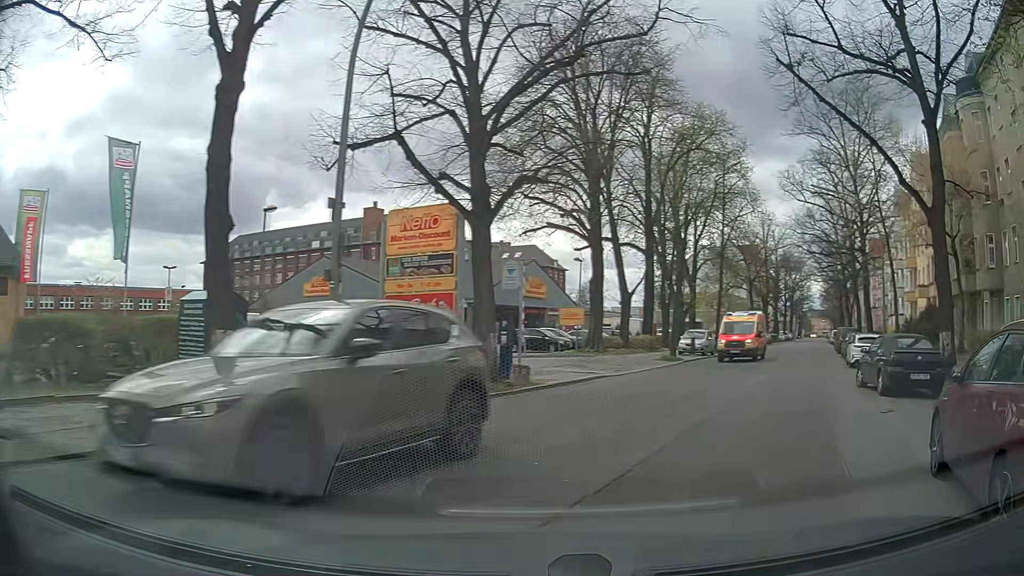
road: tertiary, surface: asphalt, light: Day
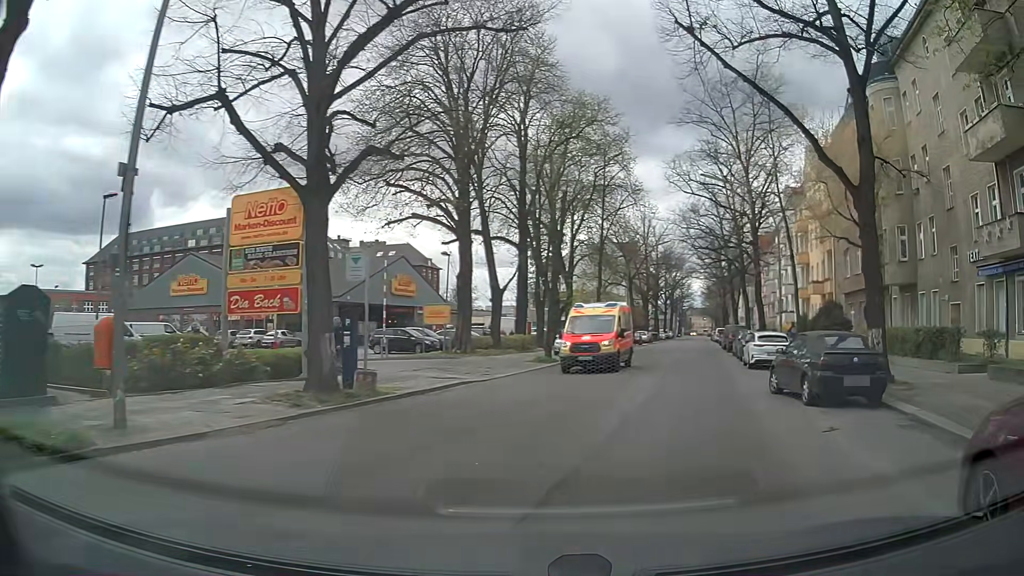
(+0.2, +3.0) m; +9°
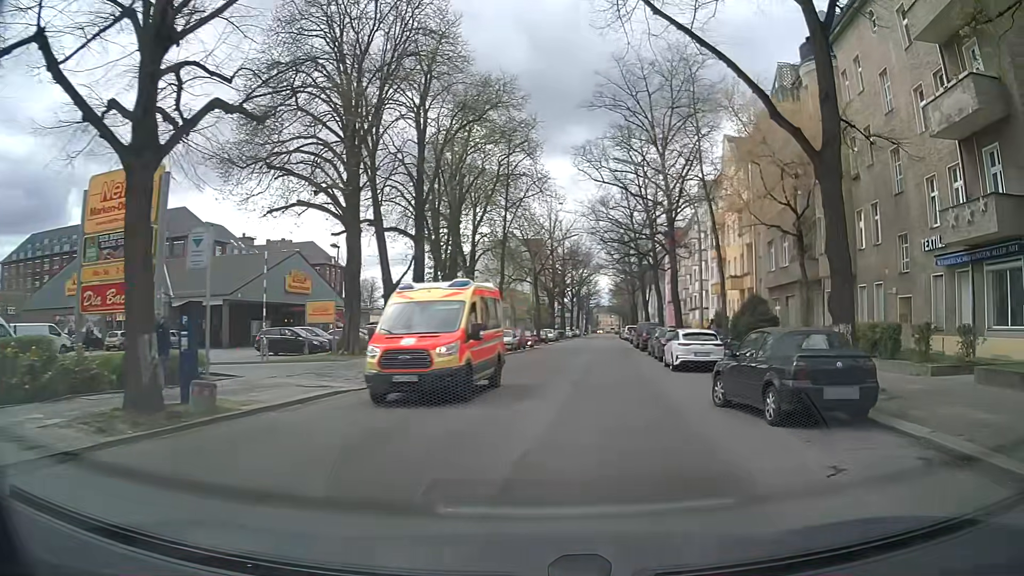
(+0.2, +3.4) m; +7°
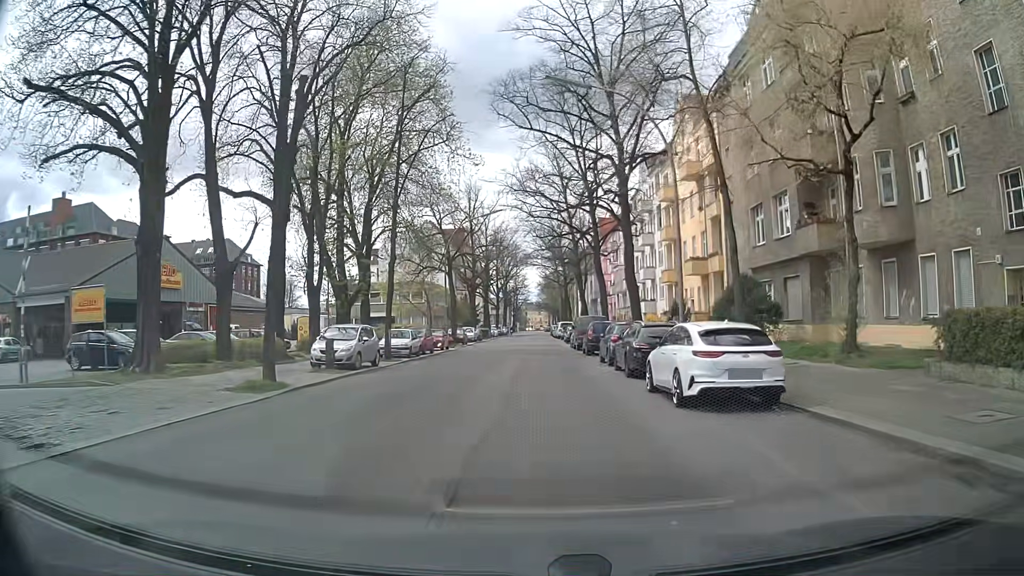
(+0.7, +11.9) m; +5°
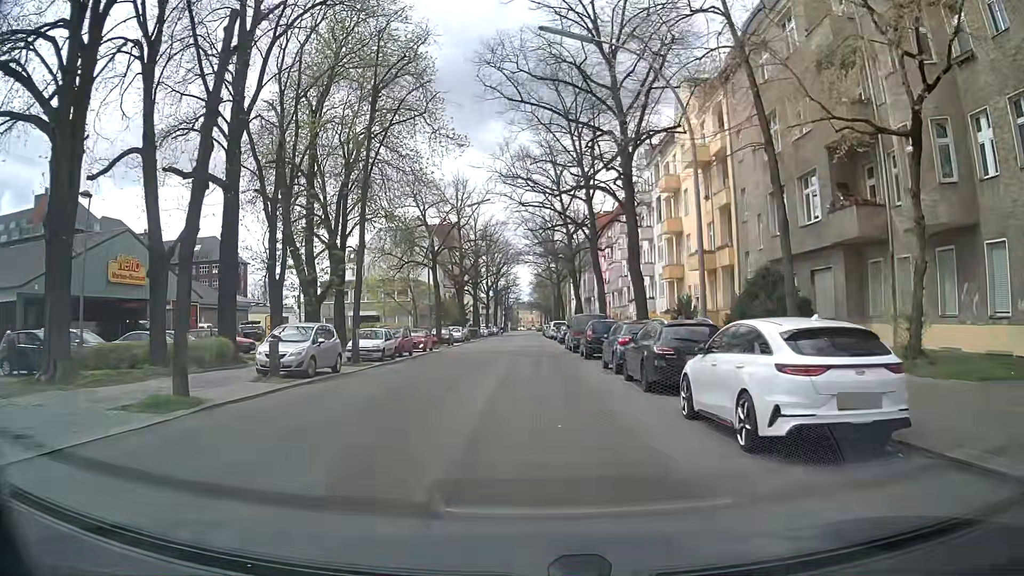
(0.0, +4.2) m; 0°
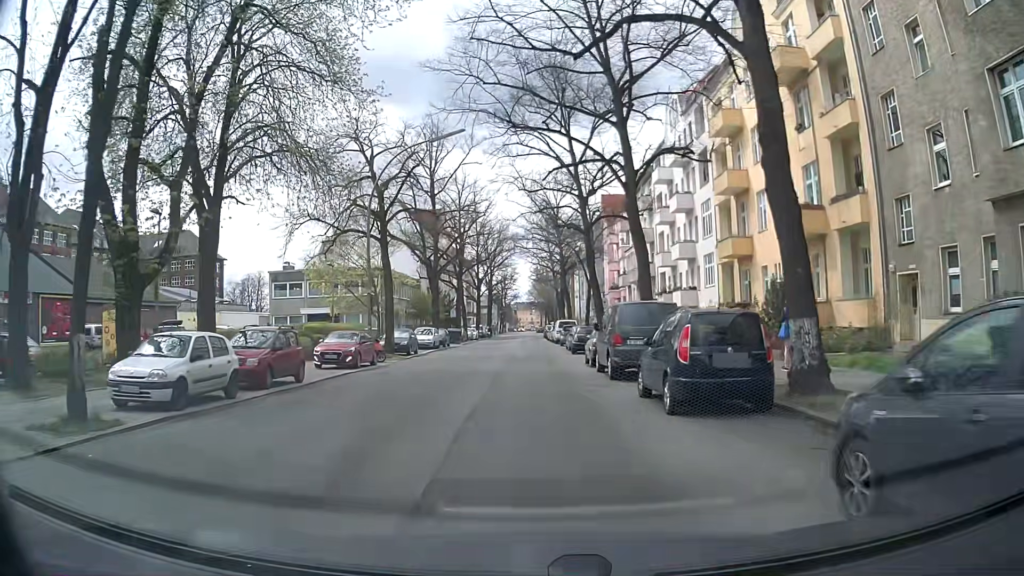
(+0.1, +17.3) m; 0°
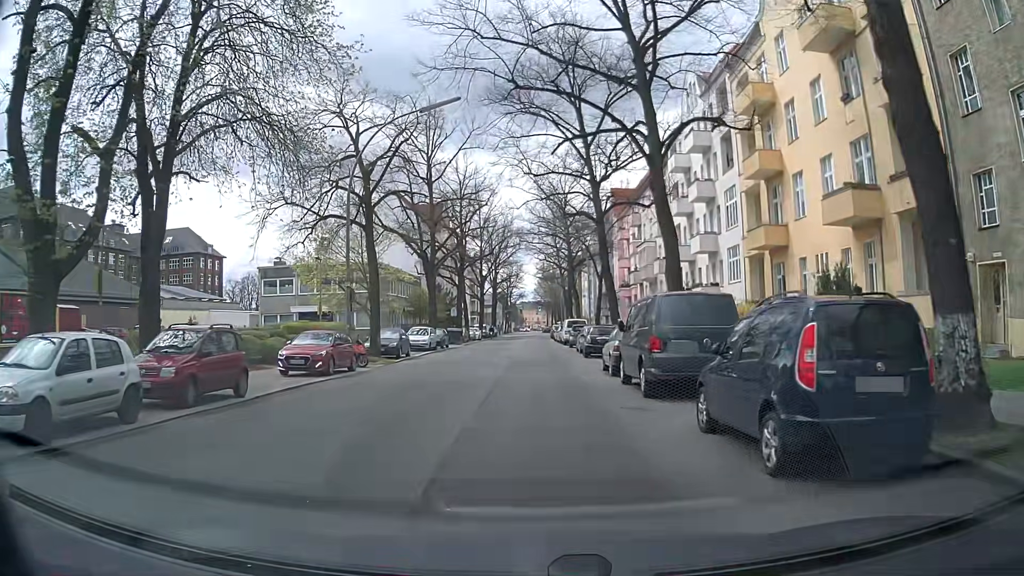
(0.0, +4.4) m; 0°
(0, +10) (0, +20) (0, +30) (0, +40) (0, +50) (0, +60) (-1, +70) (0, +80) (0, +90) (0, +100) m
